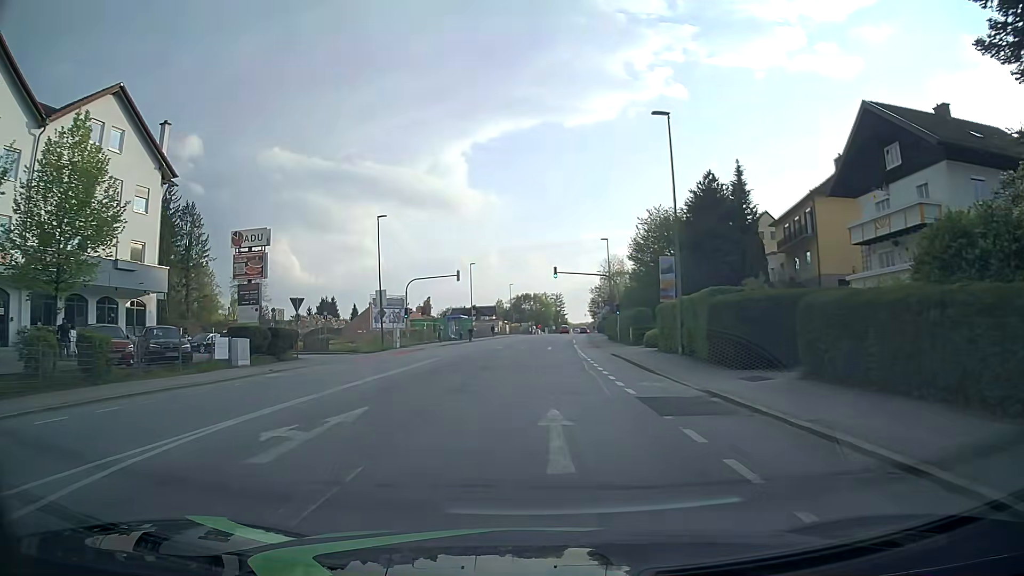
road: tertiary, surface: asphalt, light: Day
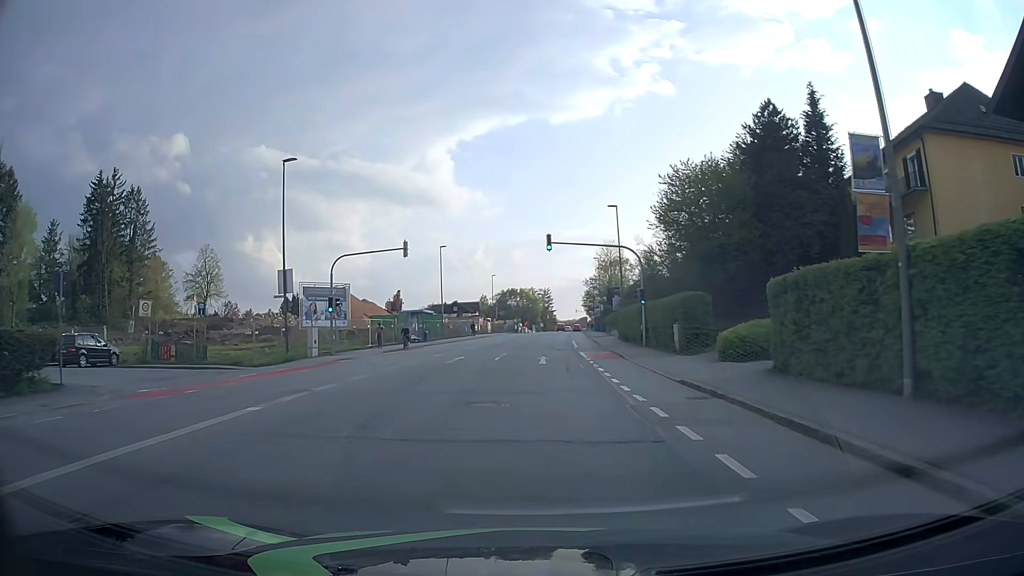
(+0.2, +18.1) m; +1°
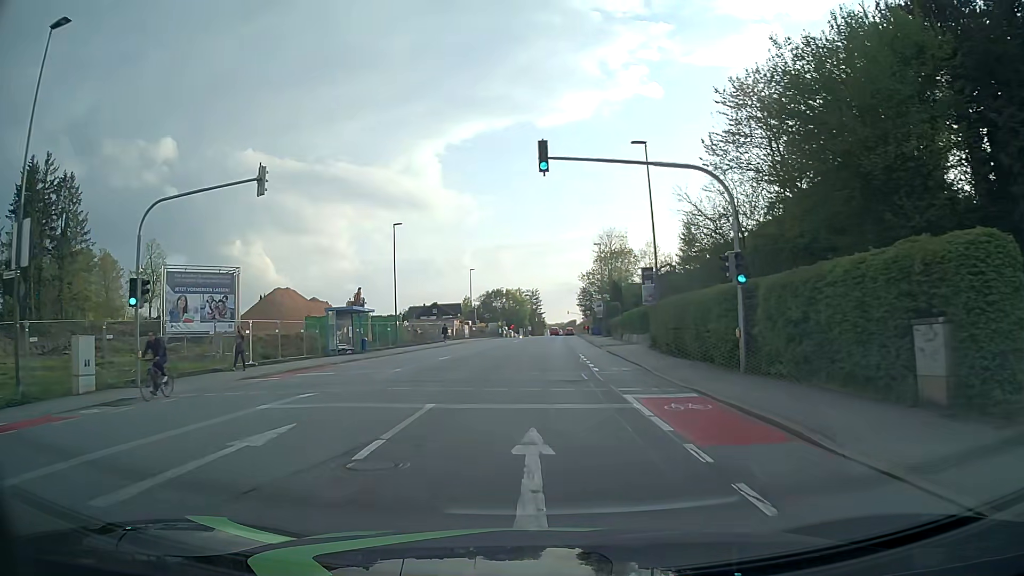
(+0.2, +19.3) m; +1°
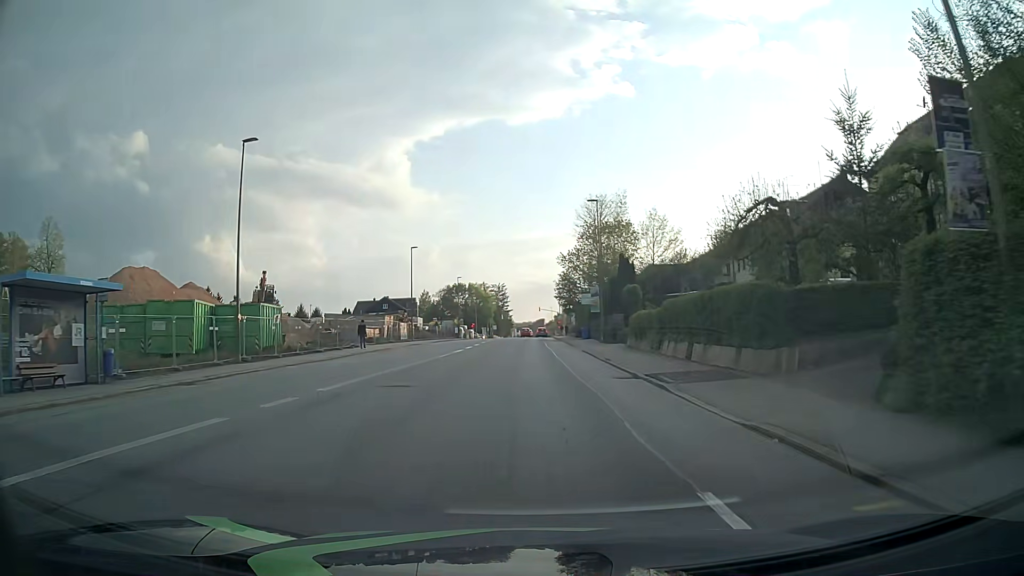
(+0.5, +26.2) m; +3°
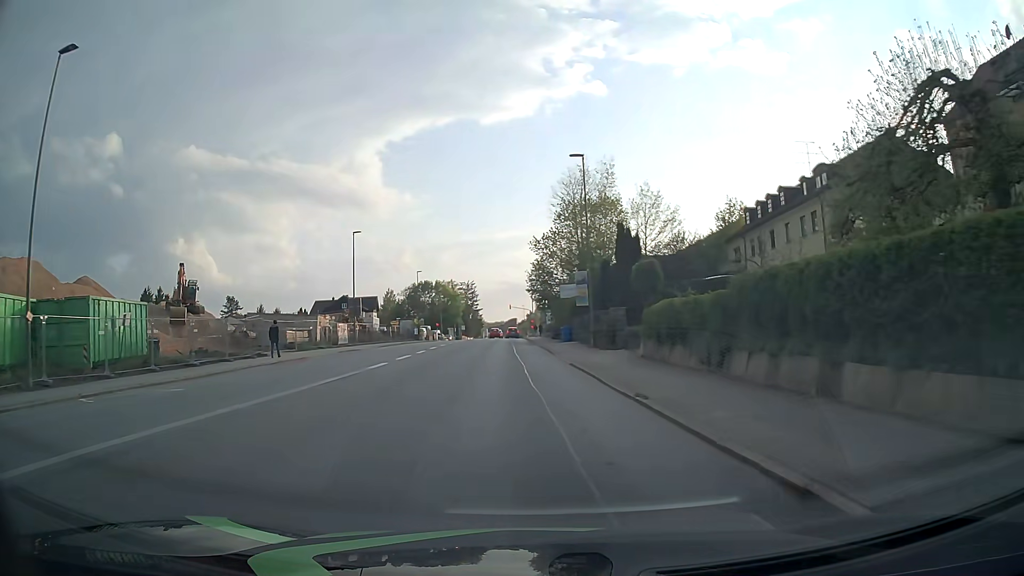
(+0.4, +13.0) m; +2°
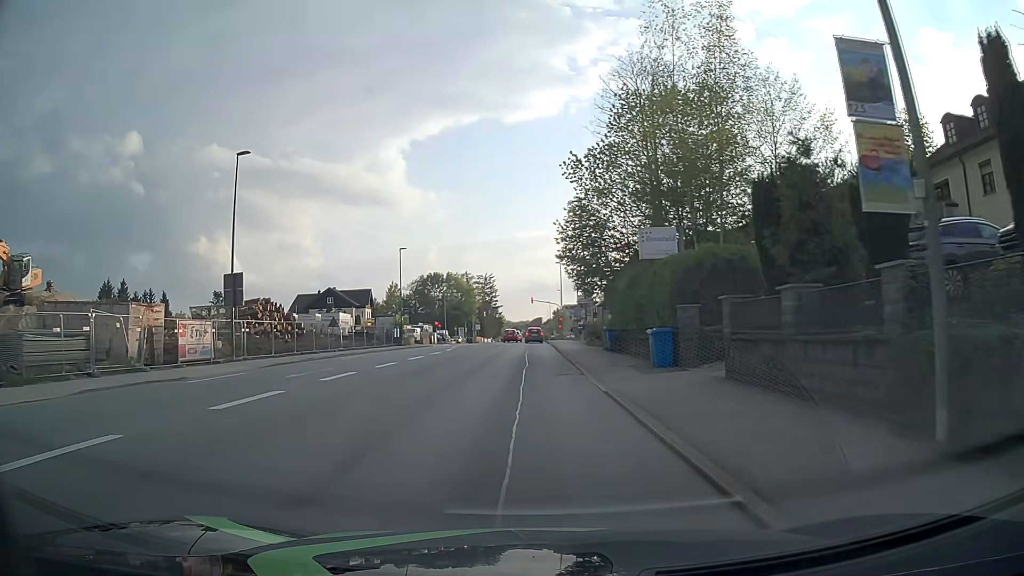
(-0.4, +29.4) m; -2°
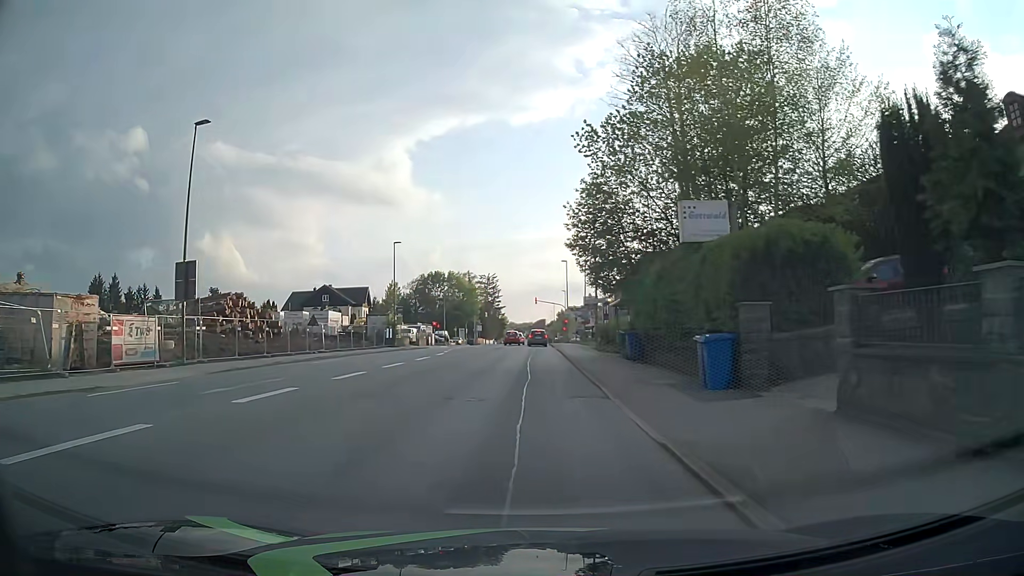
(0.0, +5.3) m; 0°
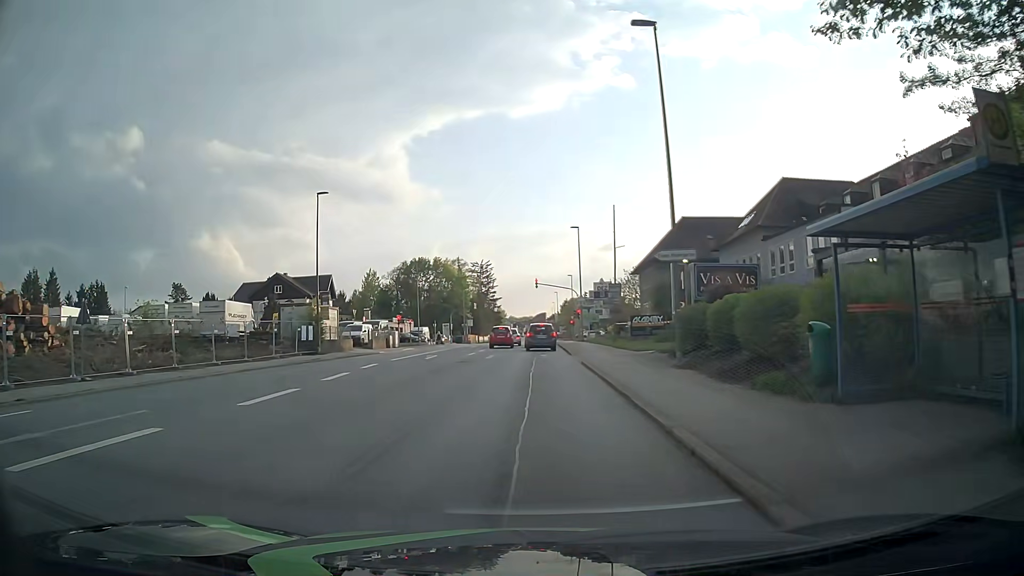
(0.0, +23.8) m; +1°
